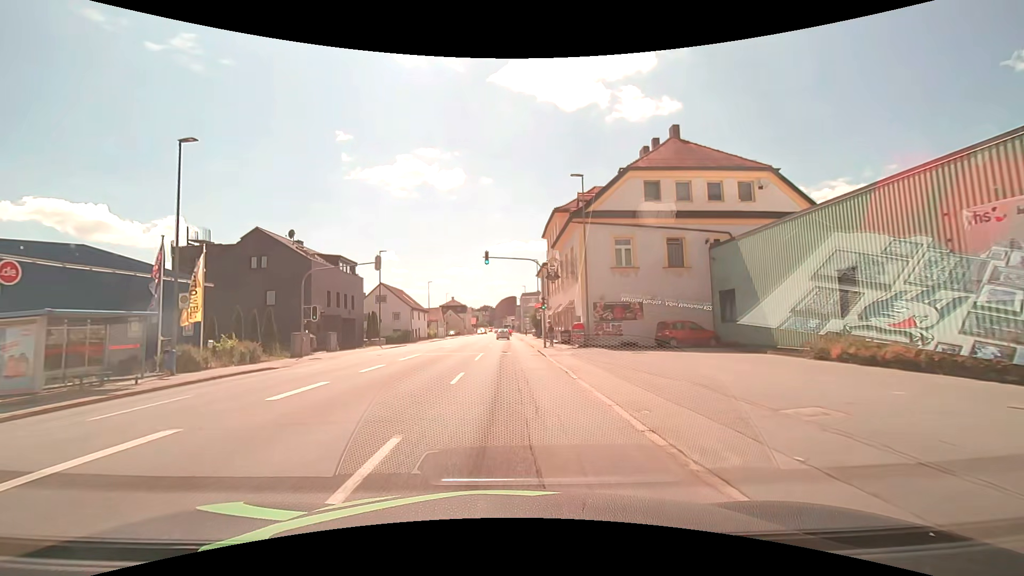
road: tertiary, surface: asphalt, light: Day
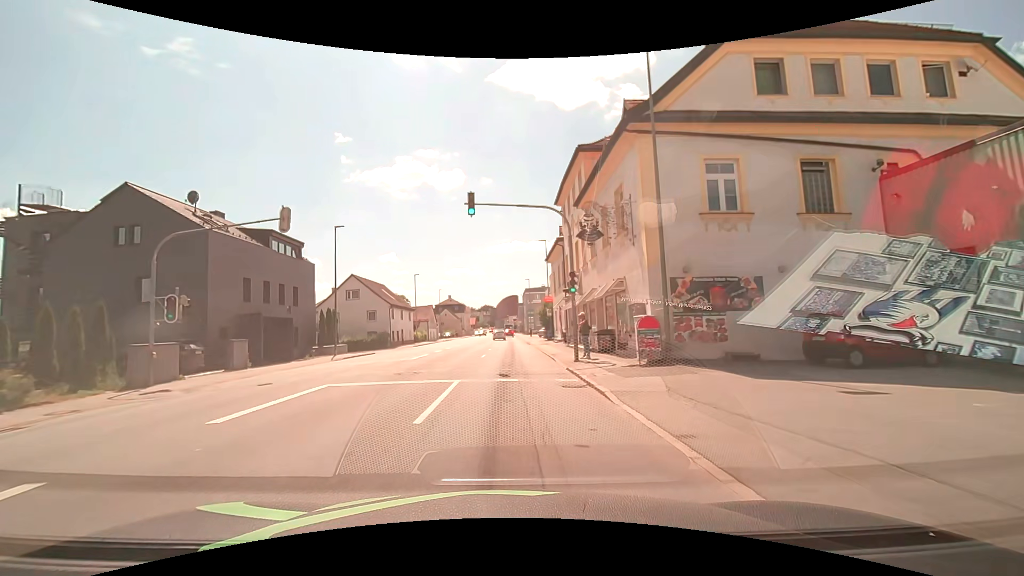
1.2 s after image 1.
(0.0, +14.2) m; 0°
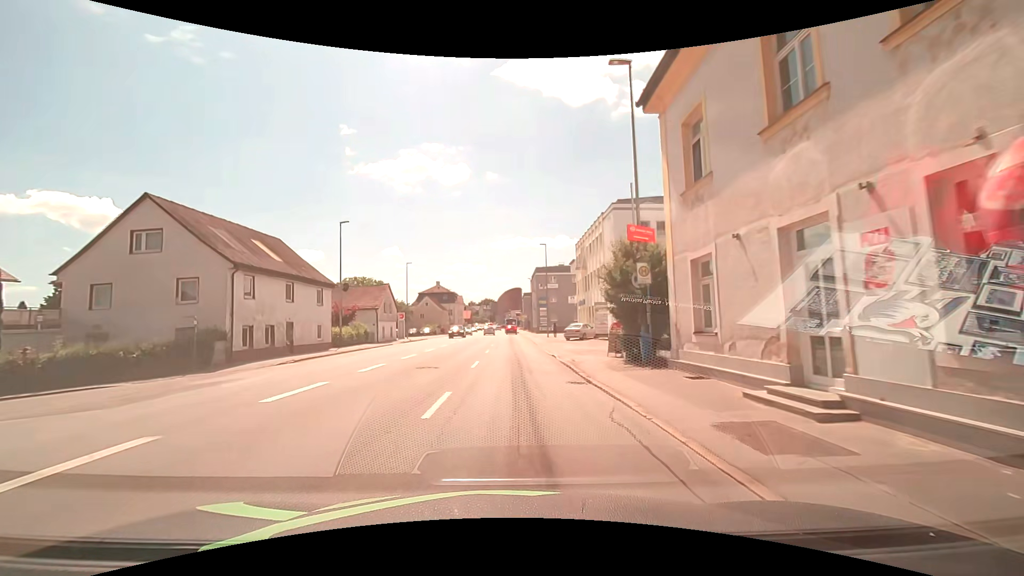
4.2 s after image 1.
(0.0, +34.5) m; +1°
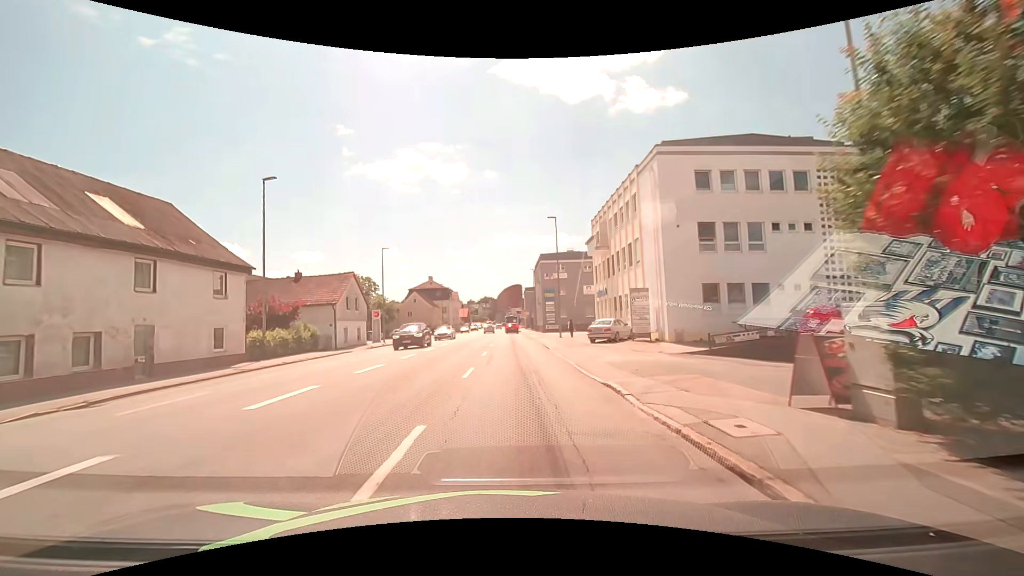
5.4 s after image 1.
(-0.2, +12.6) m; -1°
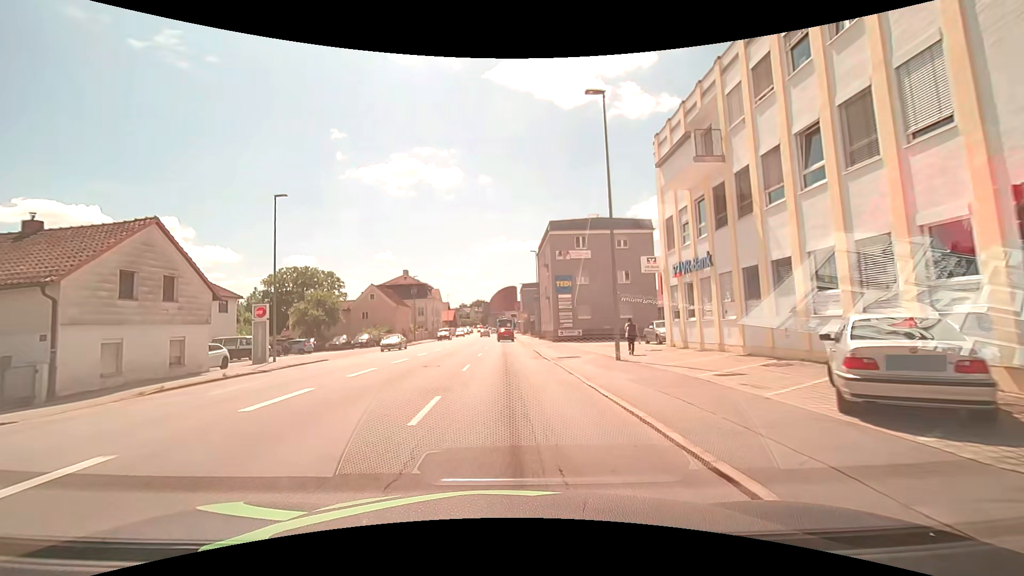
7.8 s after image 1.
(+0.2, +23.7) m; 0°
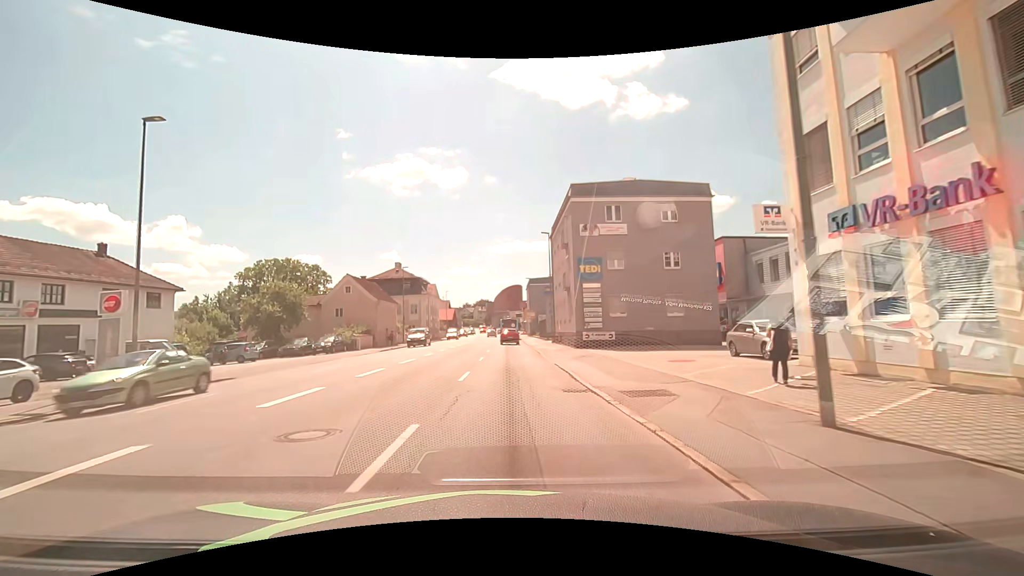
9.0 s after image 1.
(0.0, +11.6) m; 0°
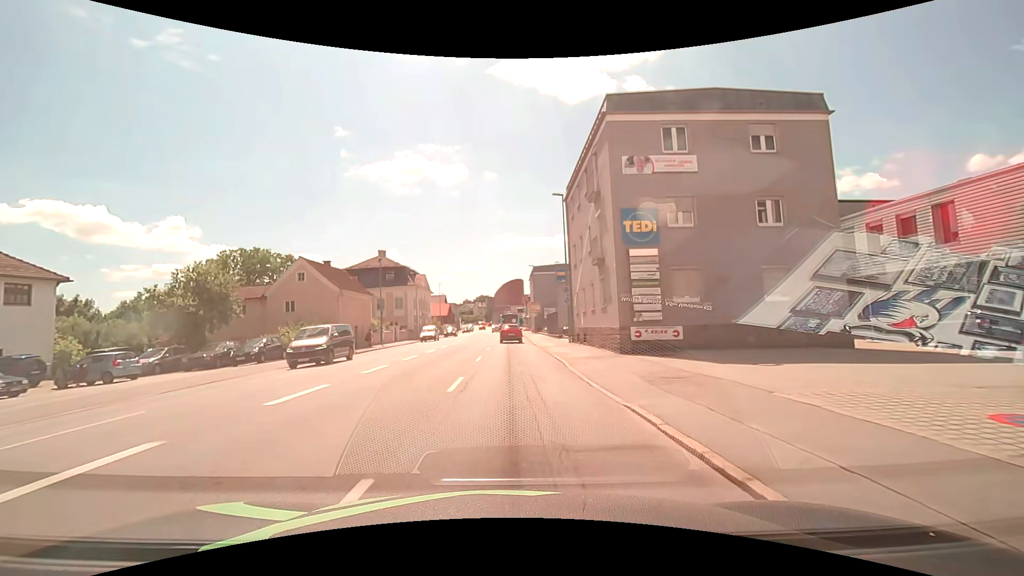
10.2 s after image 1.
(0.0, +12.1) m; 0°
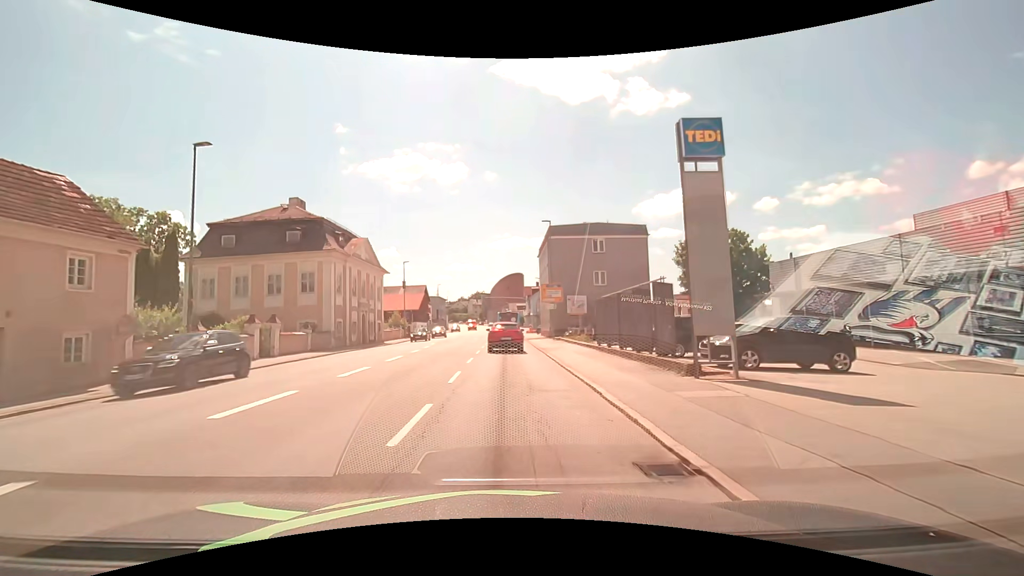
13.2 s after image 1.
(-0.1, +31.9) m; 0°
(0, +10) (0, +20) (0, +30) (0, +40) (-1, +50) (-1, +60) (-1, +70) (0, +80) (0, +90) (0, +100) m
